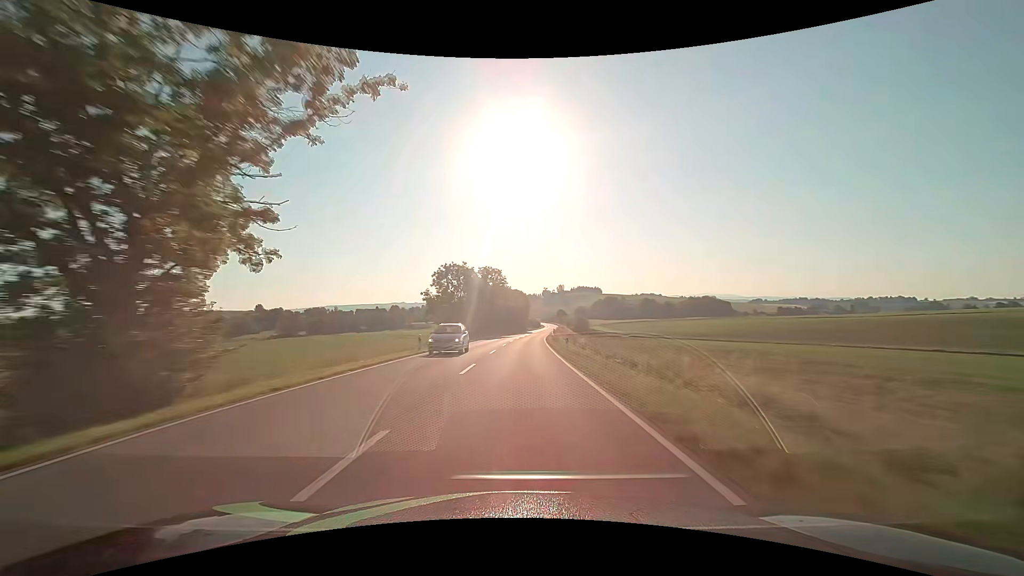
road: secondary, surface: asphalt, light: Day
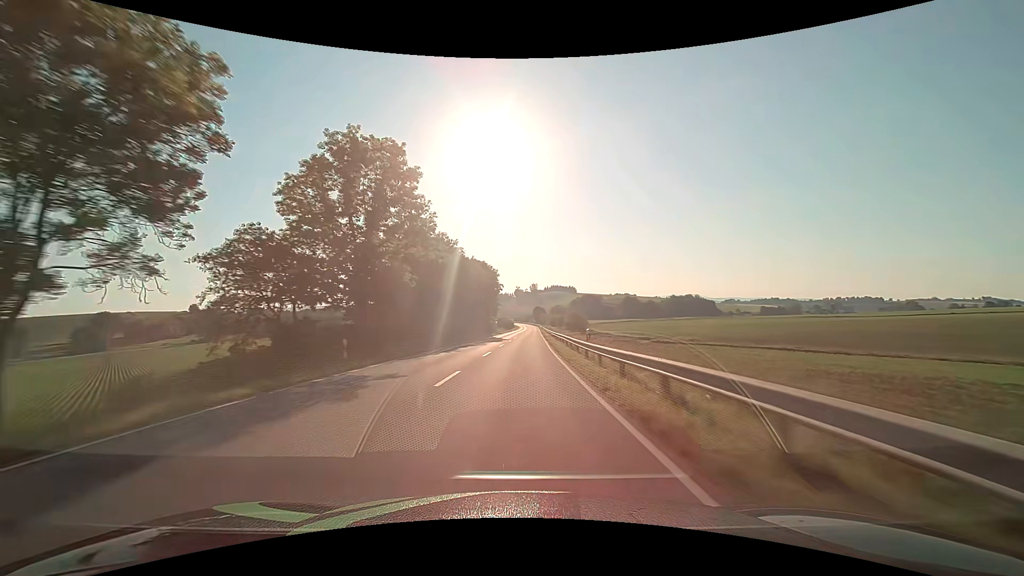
(+1.8, +63.2) m; +3°
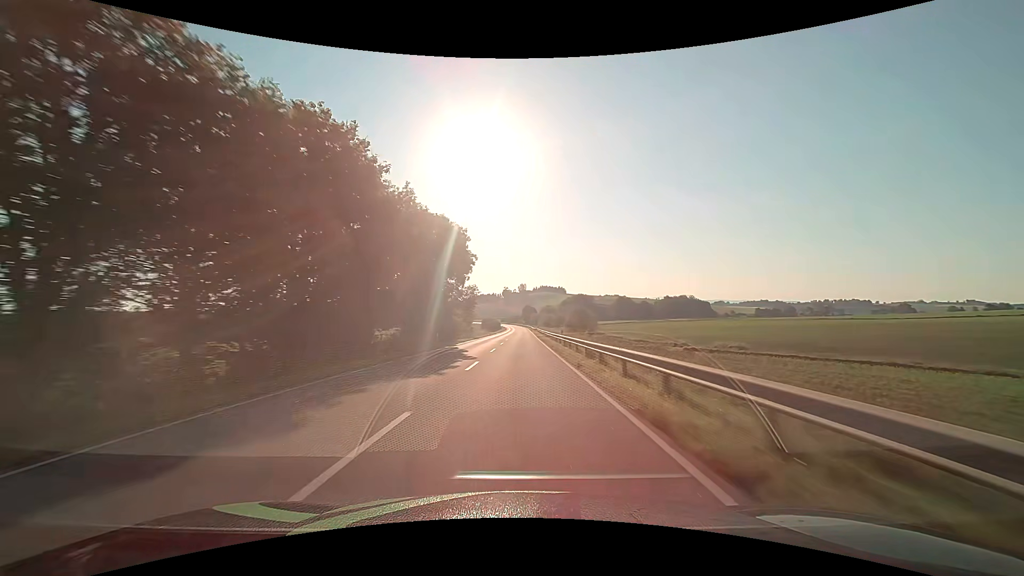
(+0.4, +31.6) m; +1°
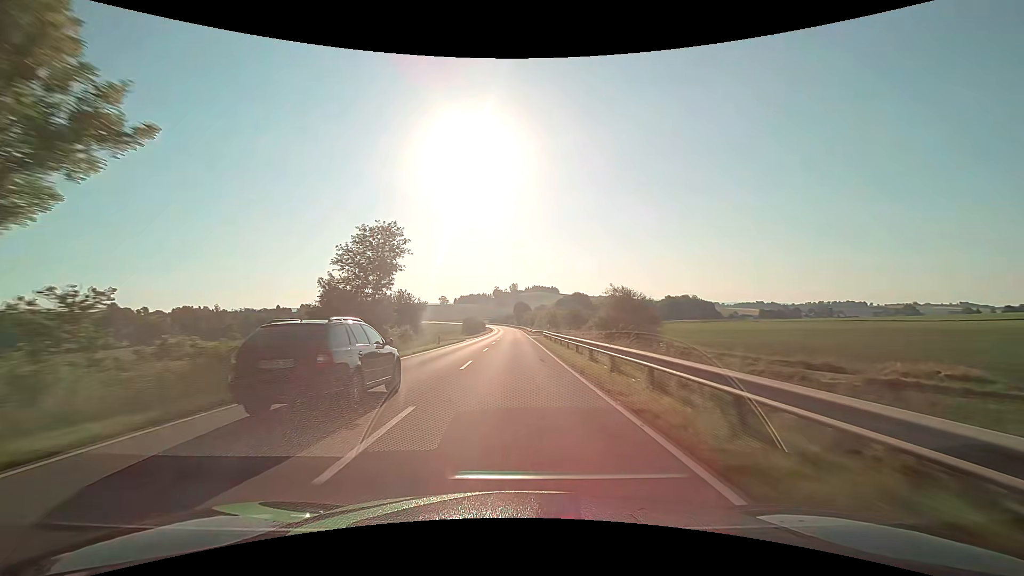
(+0.5, +47.4) m; +1°
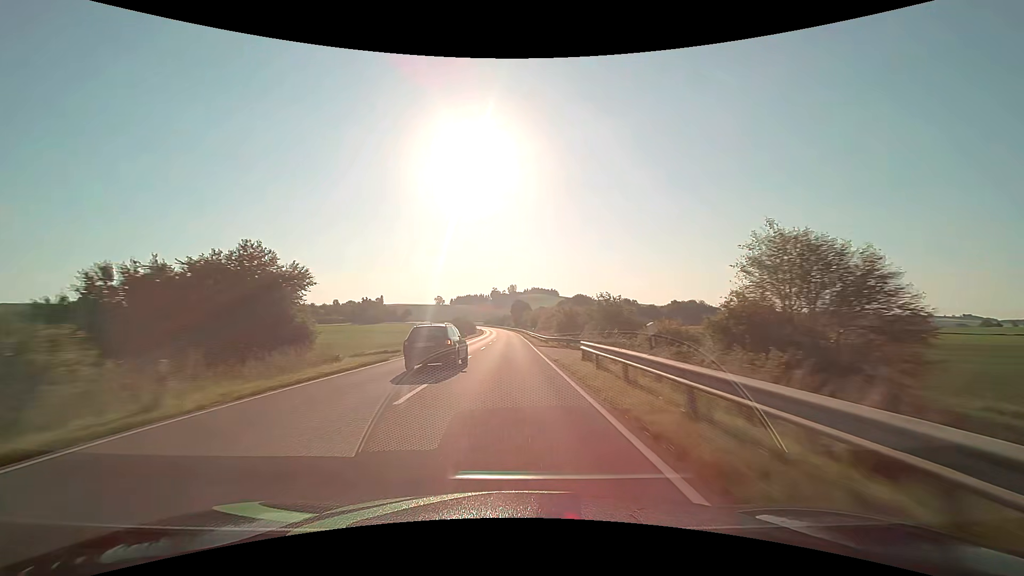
(0.0, +31.6) m; 0°
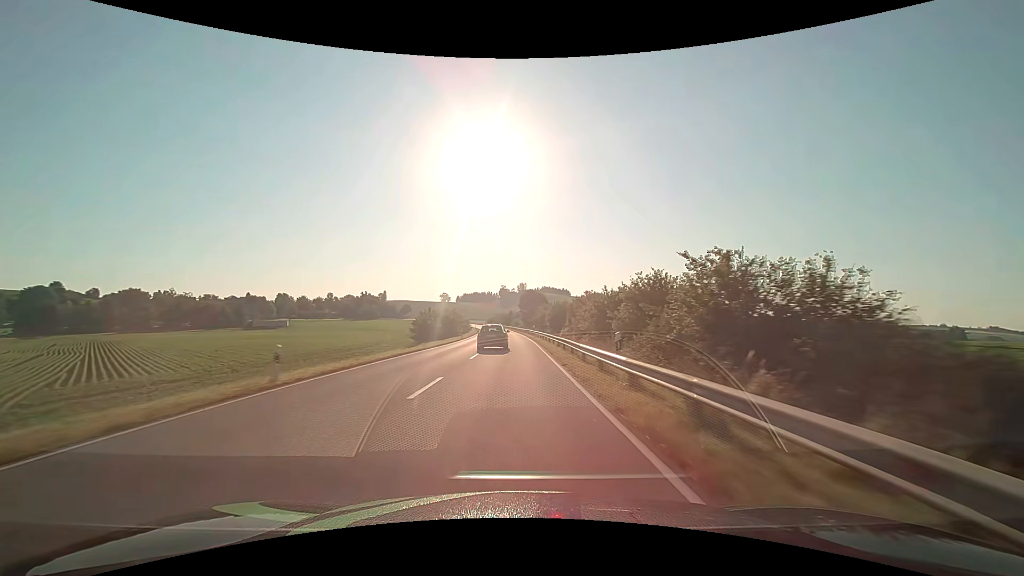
(-0.4, +47.4) m; -1°
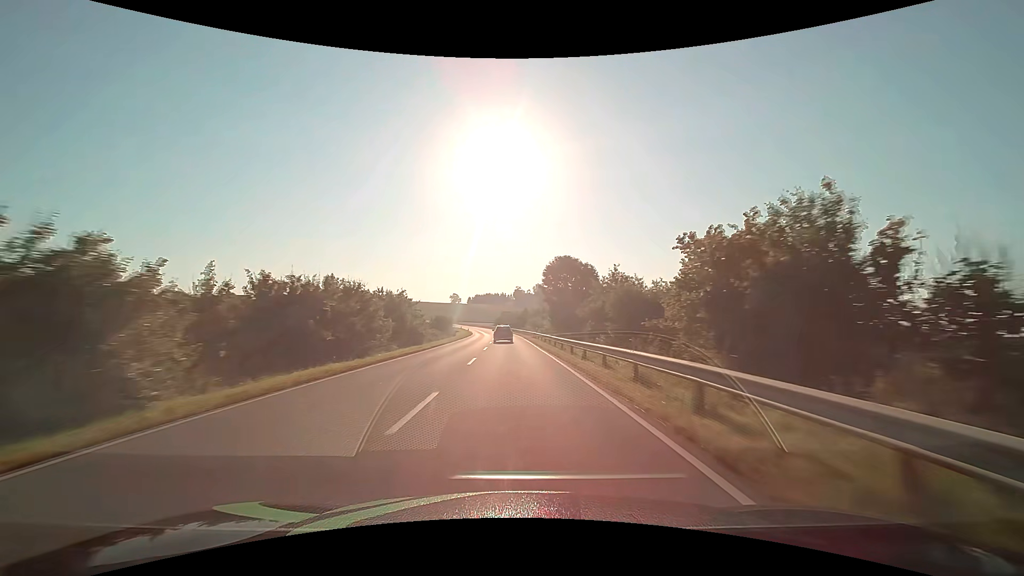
(-0.9, +63.3) m; -2°
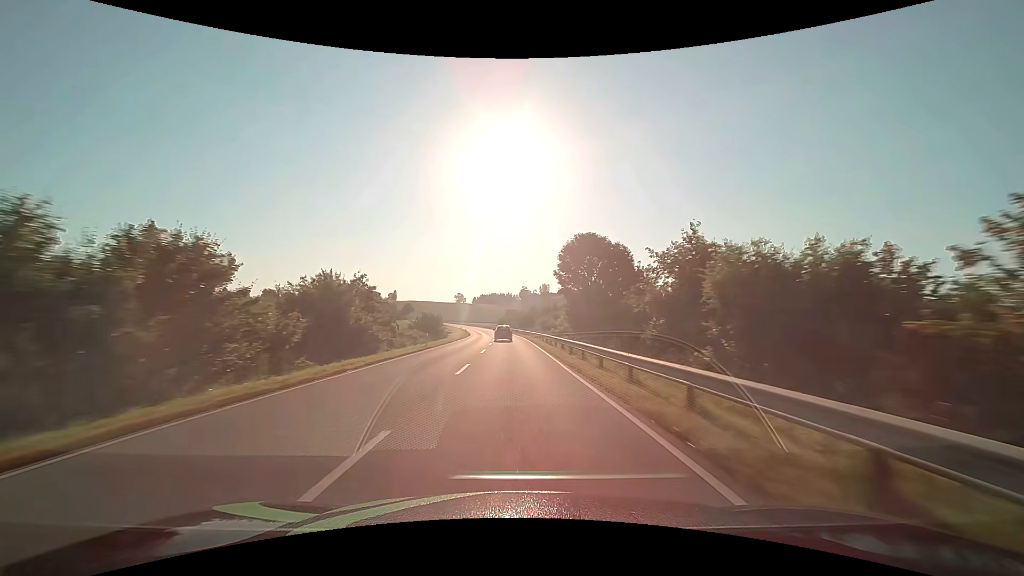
(-0.1, +15.8) m; -1°
(0, +10) (0, +20) (0, +30) (-1, +40) (-1, +50) (-1, +60) (-2, +70) (-2, +80) (-3, +90) (-4, +100) m
